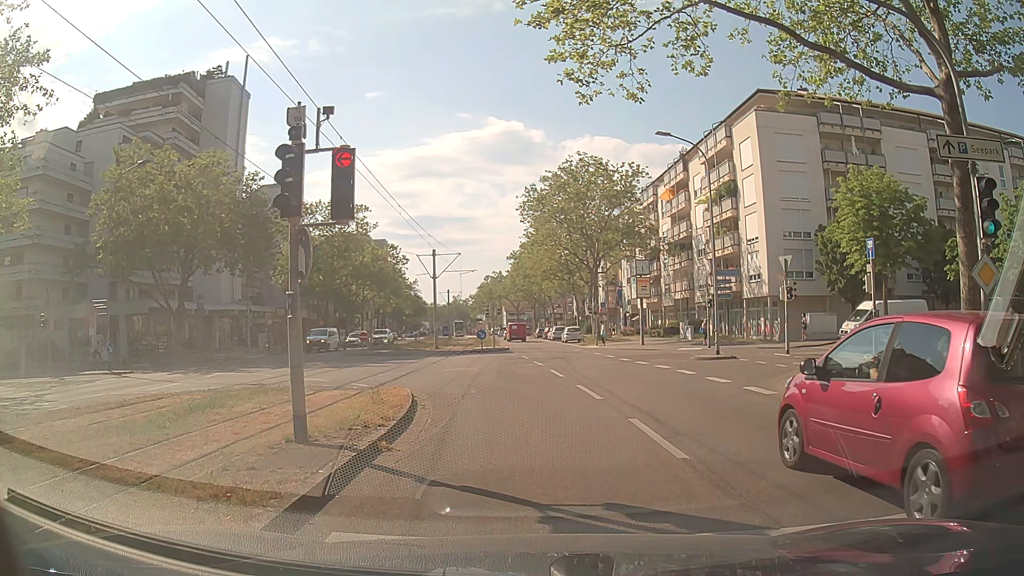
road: tertiary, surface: asphalt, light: Day
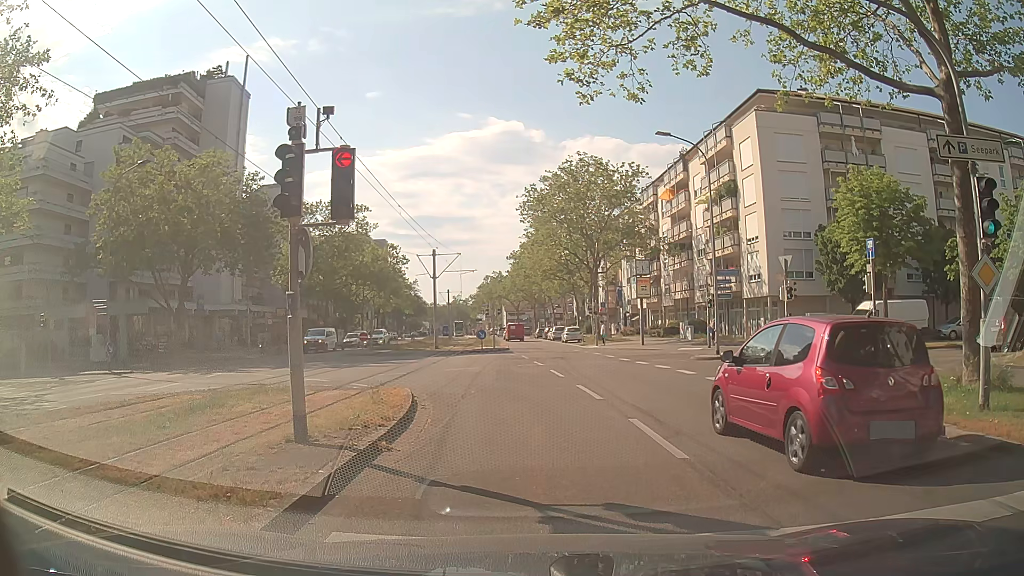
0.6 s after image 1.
(0.0, 0.0) m; 0°
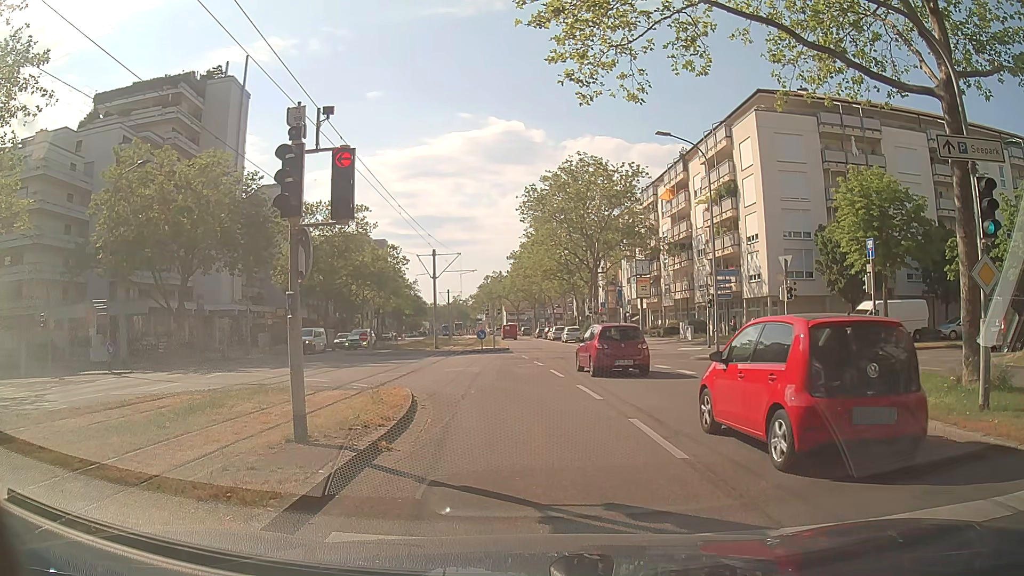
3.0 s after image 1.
(0.0, 0.0) m; 0°
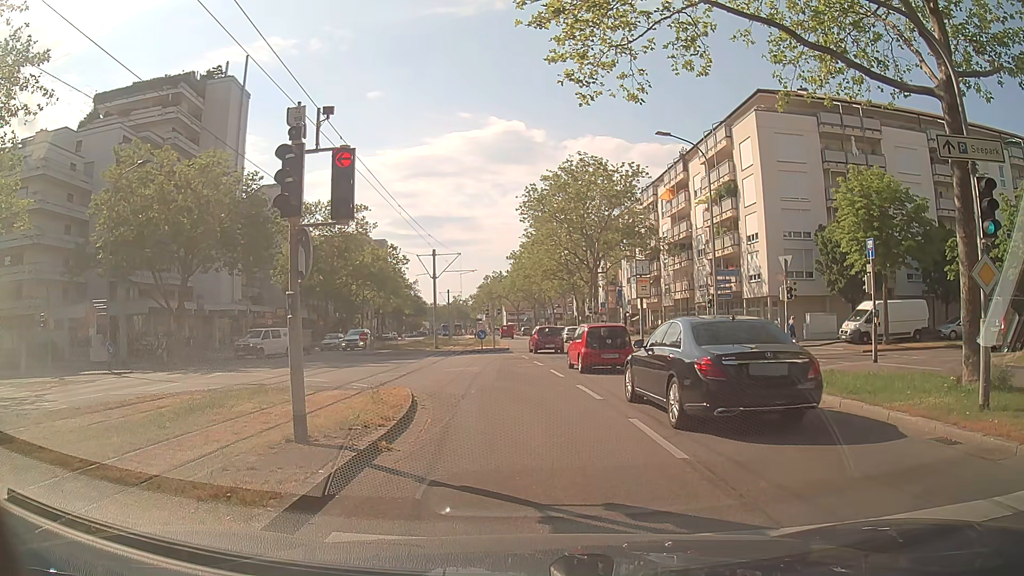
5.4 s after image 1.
(0.0, 0.0) m; 0°
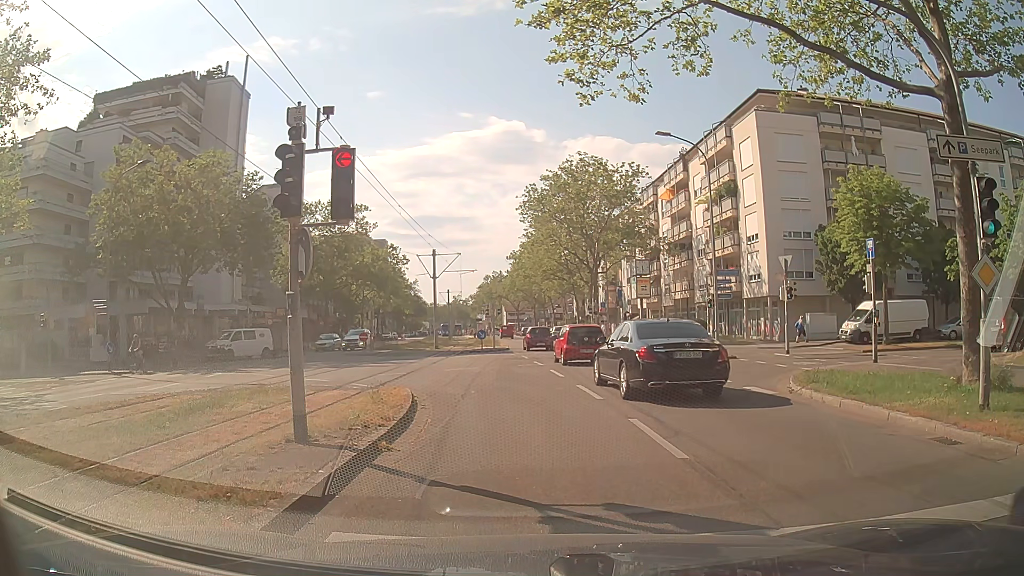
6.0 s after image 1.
(0.0, 0.0) m; 0°
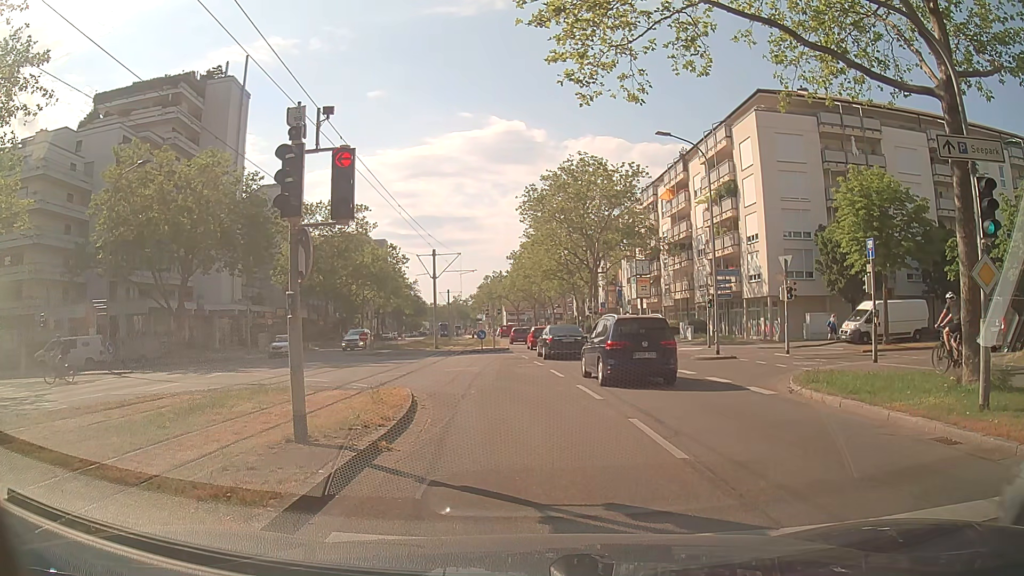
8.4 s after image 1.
(0.0, 0.0) m; 0°
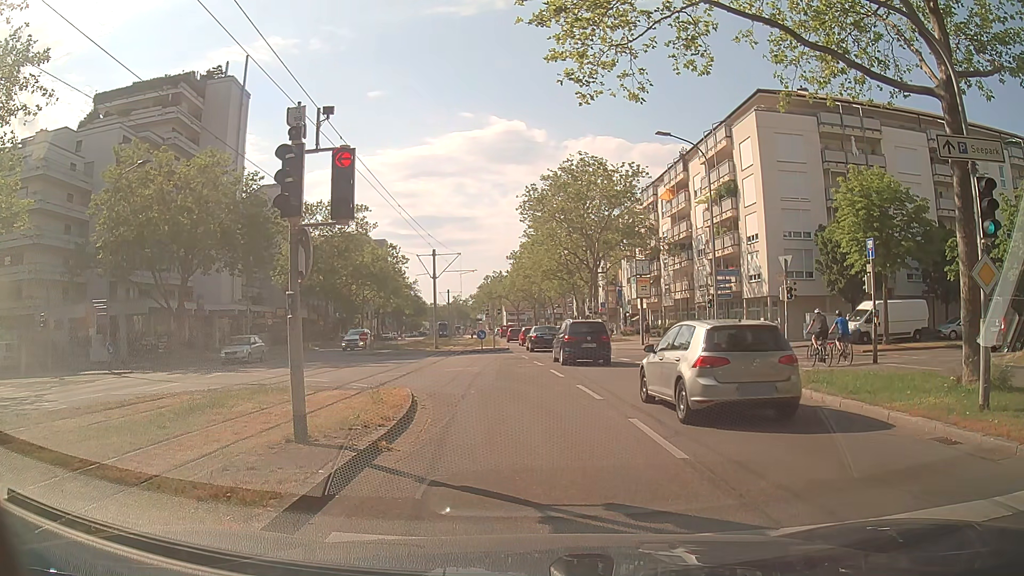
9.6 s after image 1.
(0.0, 0.0) m; 0°
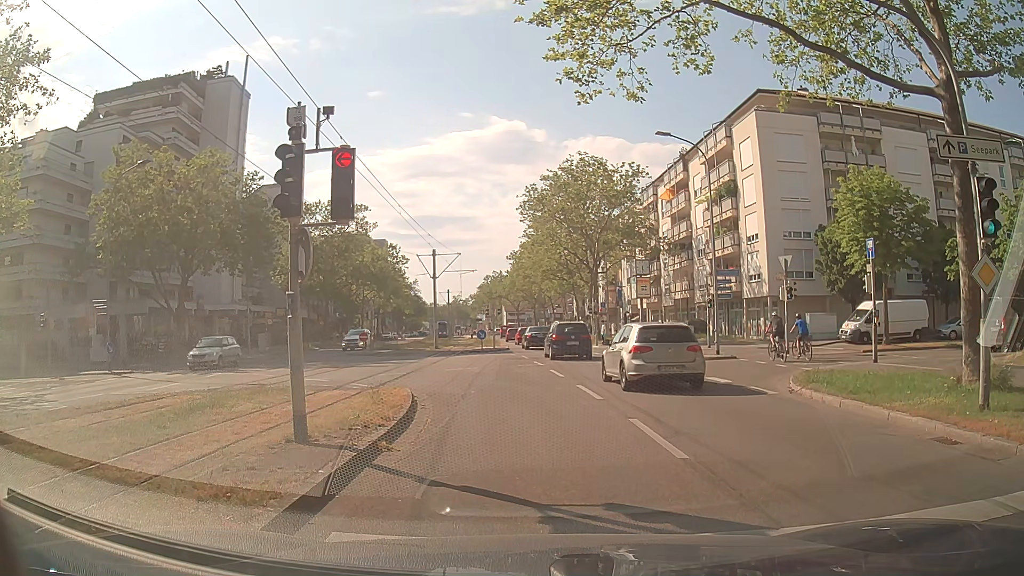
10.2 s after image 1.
(0.0, 0.0) m; 0°
